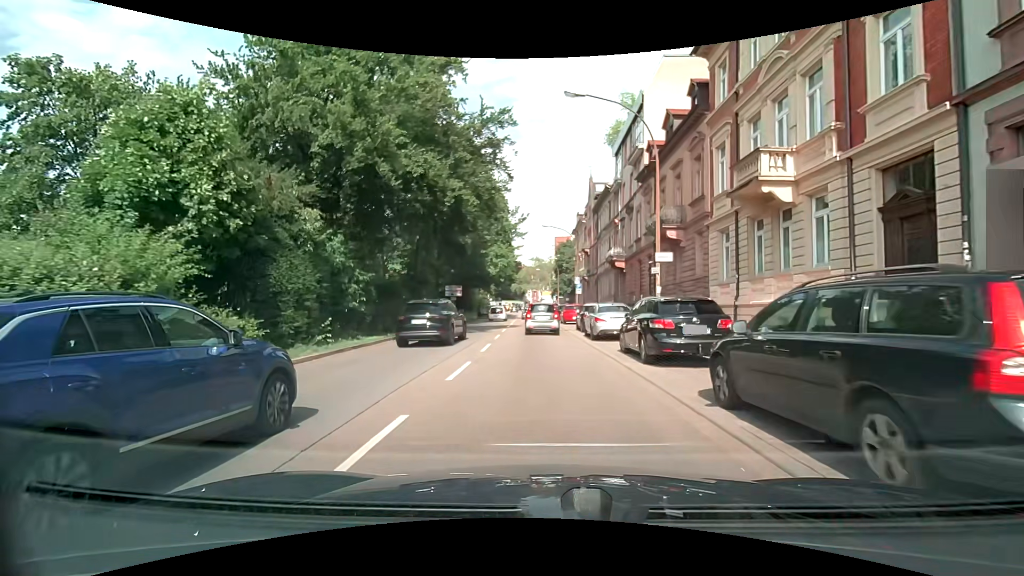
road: primary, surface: asphalt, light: Day
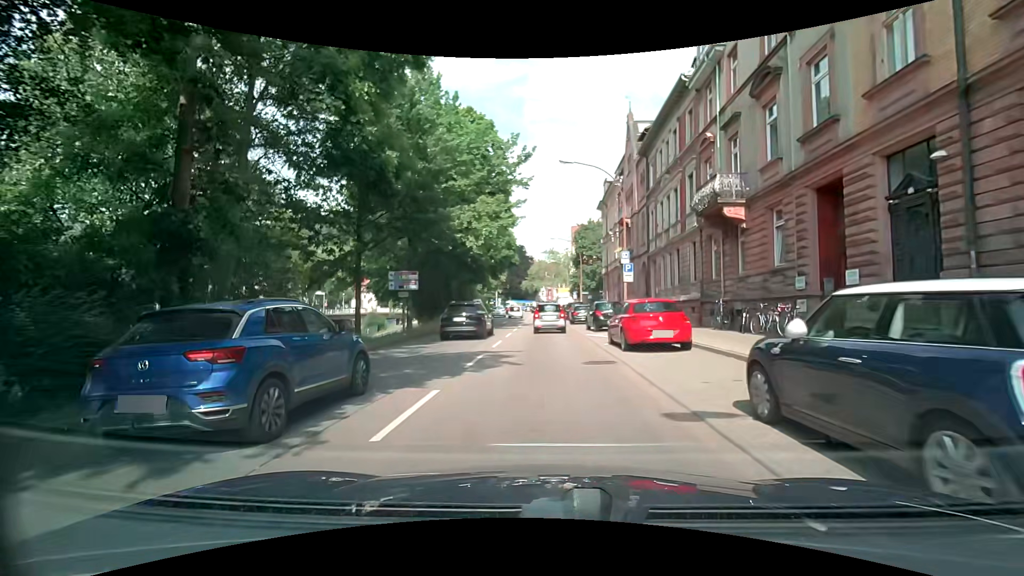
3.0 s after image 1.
(-0.3, +22.1) m; -2°
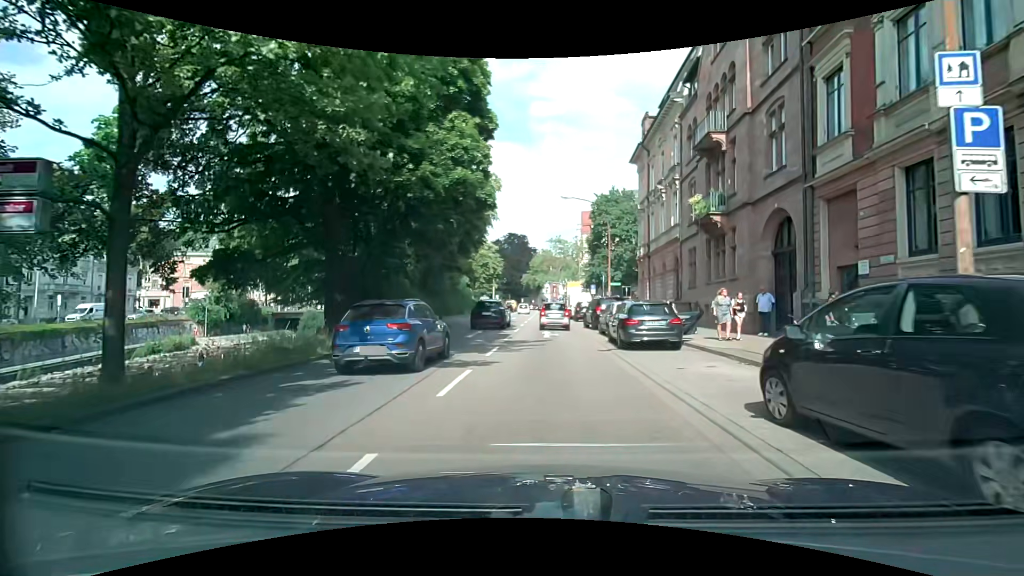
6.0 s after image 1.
(-0.1, +21.6) m; -1°
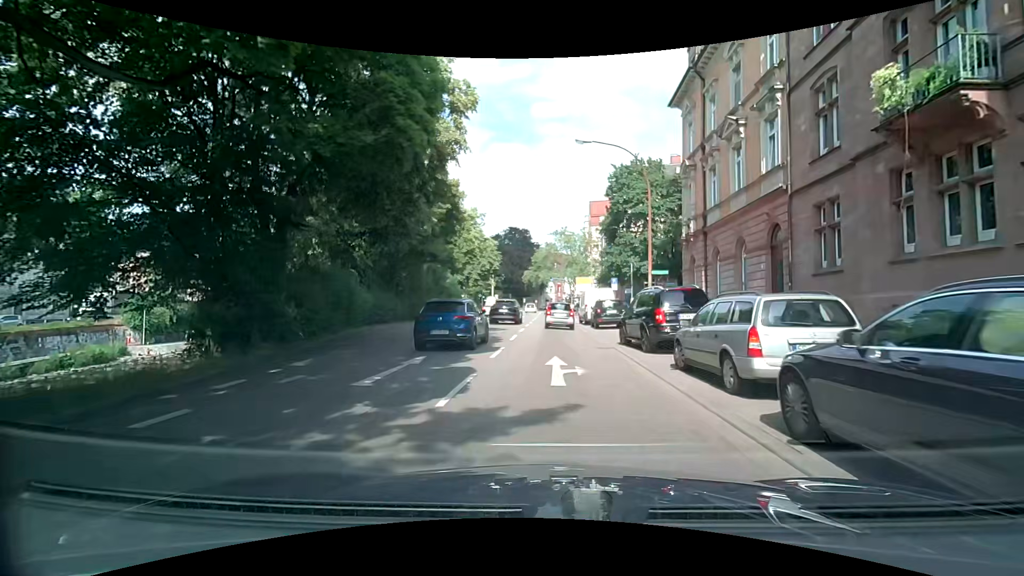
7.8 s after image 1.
(+0.1, +12.9) m; 0°
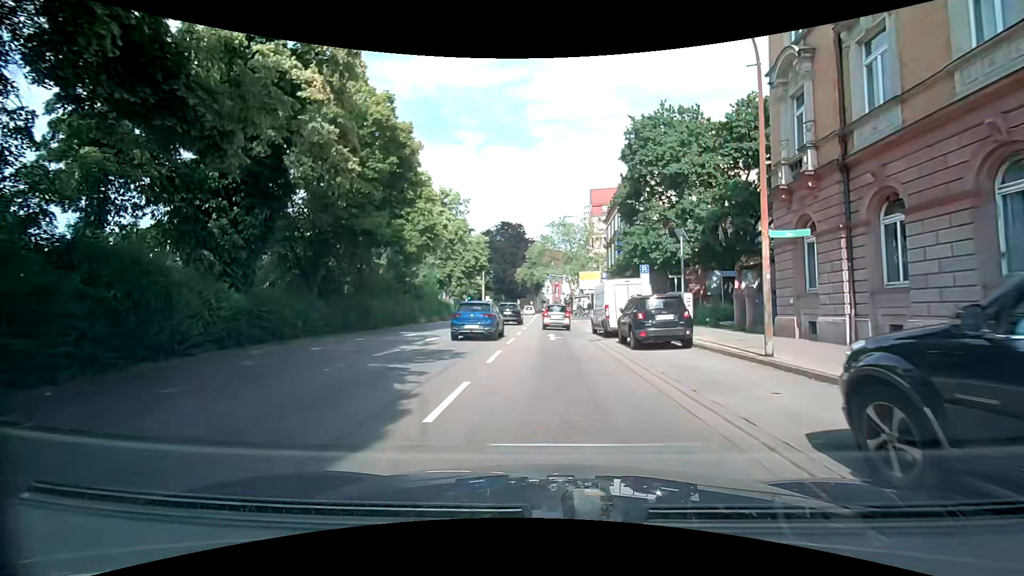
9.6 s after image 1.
(-0.1, +12.9) m; -1°
(0, +10) (0, +20) (+1, +30) (+1, +40) (+1, +50) (+1, +60) (+1, +70) (+1, +80) (+1, +90) (+2, +100) m
